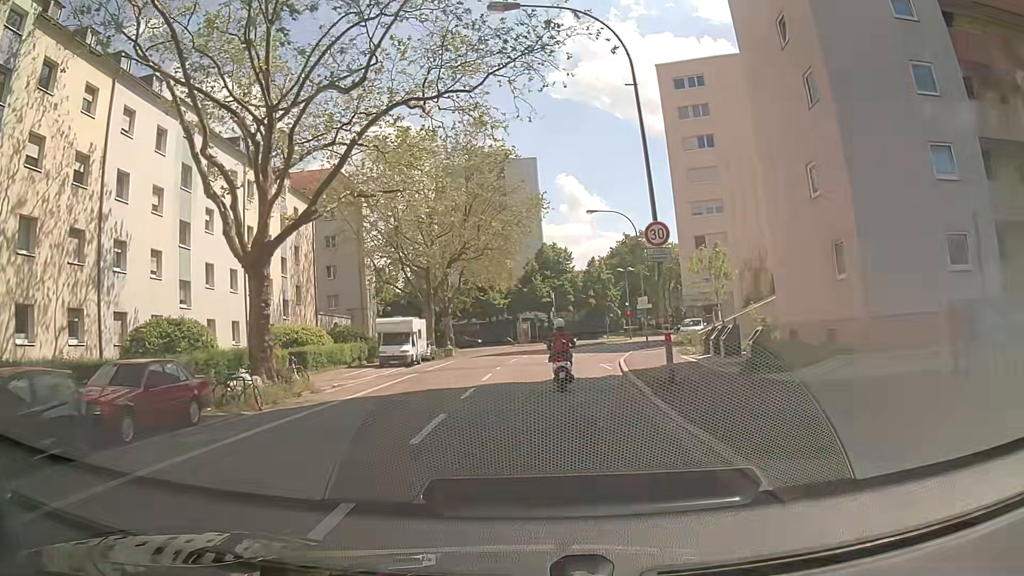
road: secondary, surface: asphalt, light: Day
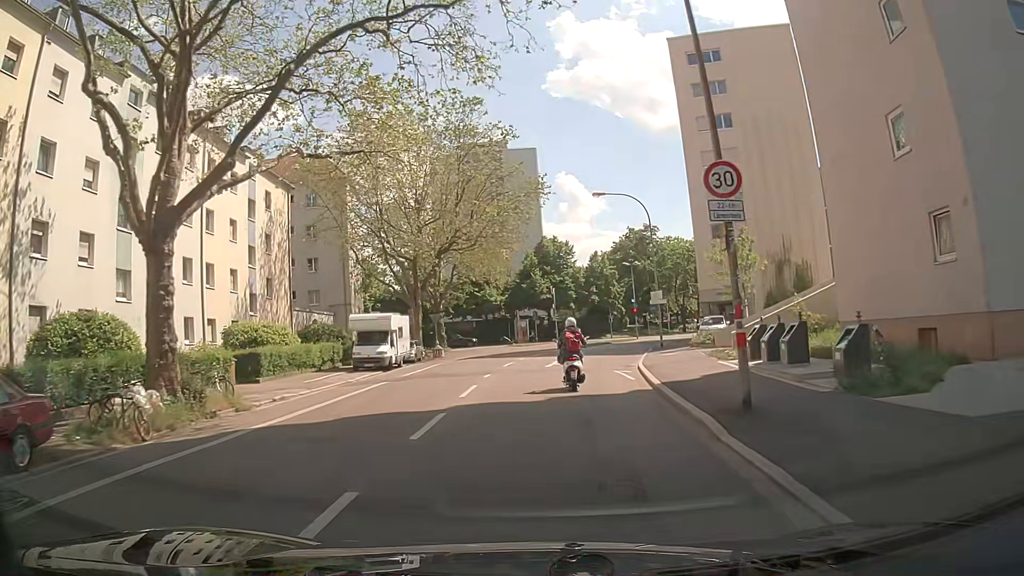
(-0.1, +5.7) m; 0°
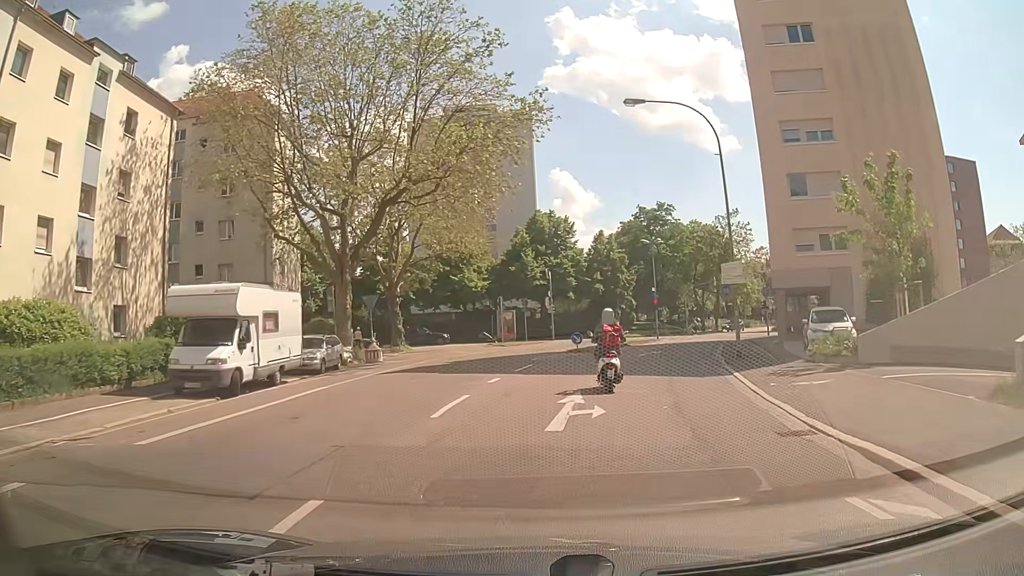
(0.0, +17.2) m; 0°
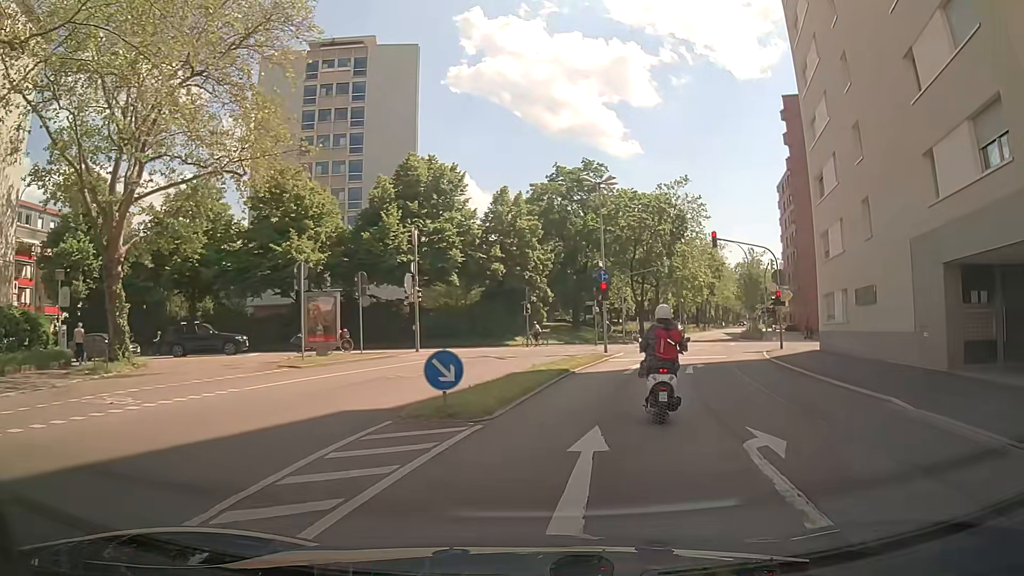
(+1.6, +24.4) m; +10°
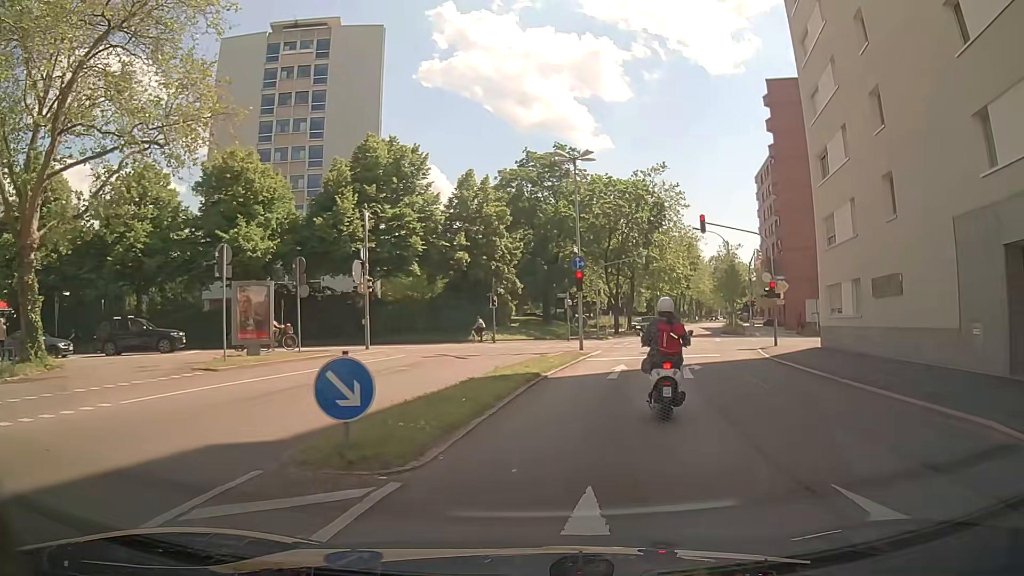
(+0.1, +3.6) m; +3°
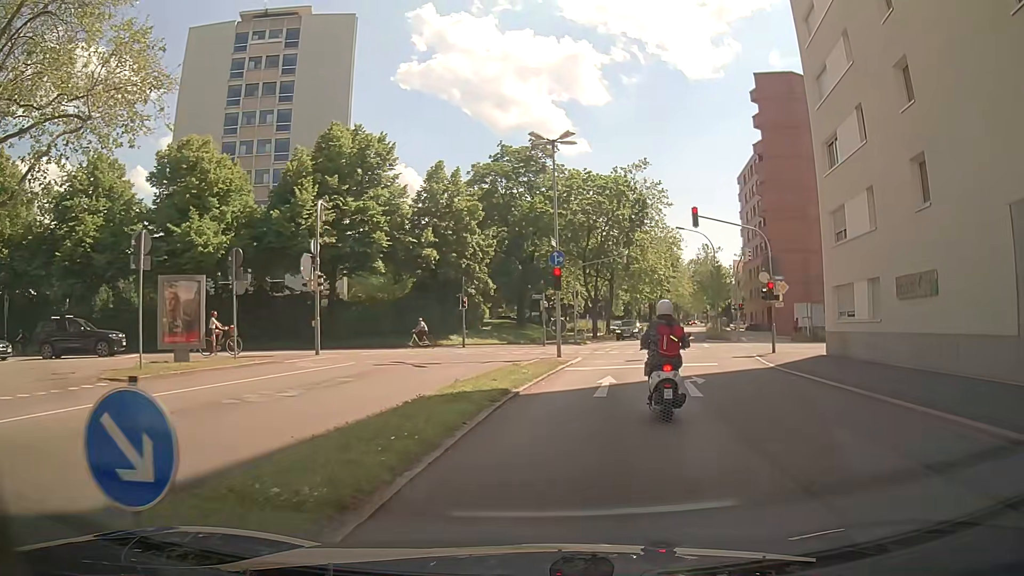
(+0.1, +3.2) m; +2°
